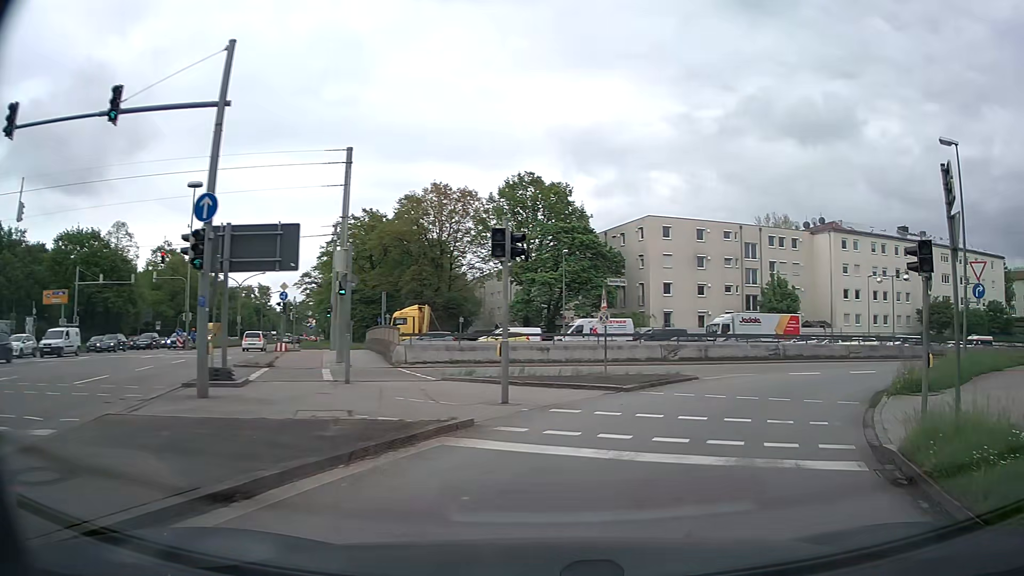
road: trunk_link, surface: asphalt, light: Day
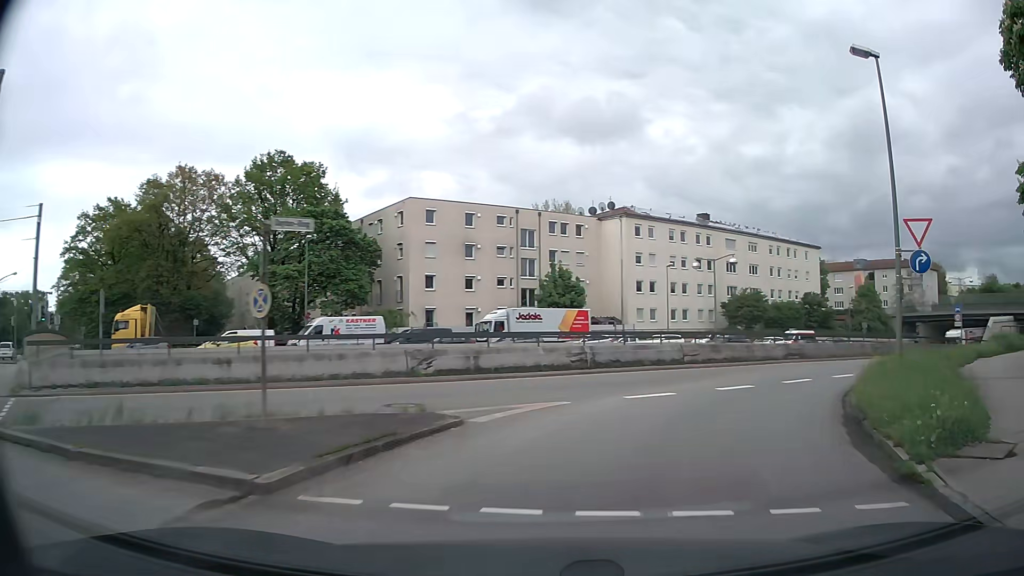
(+1.7, +9.6) m; +19°
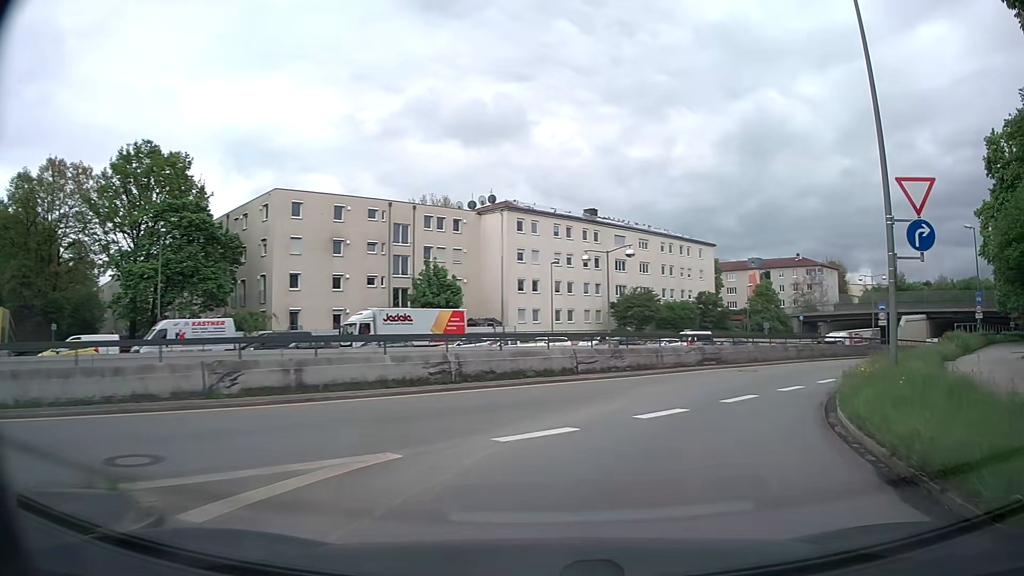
(+0.4, +5.2) m; +10°
(+1, +10) (+5, +19) (+11, +27) (+18, +34) (+25, +41) (+32, +48) (+40, +55) (+47, +62) (+54, +69) (+61, +76) m
